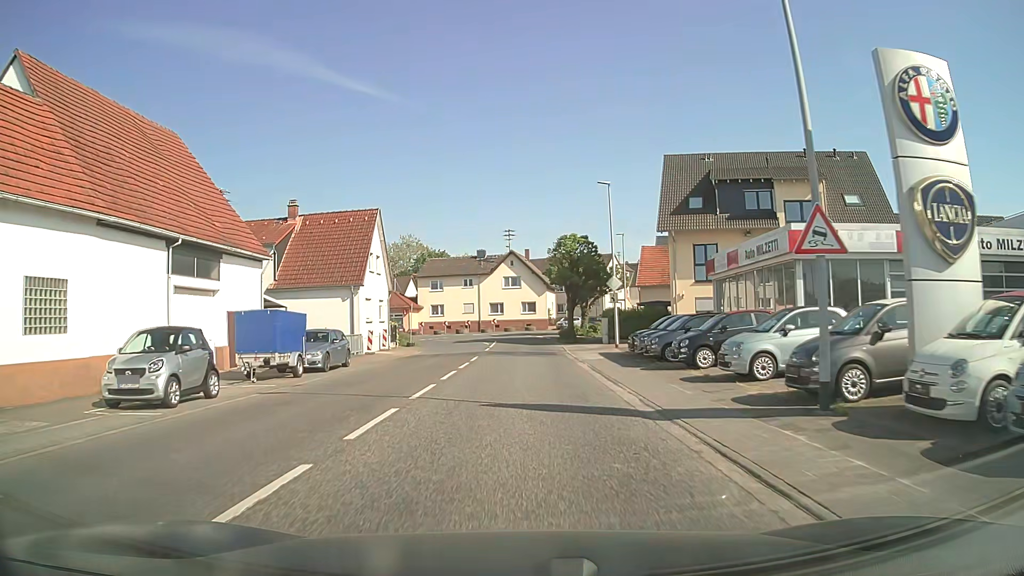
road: unclassified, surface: asphalt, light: Day
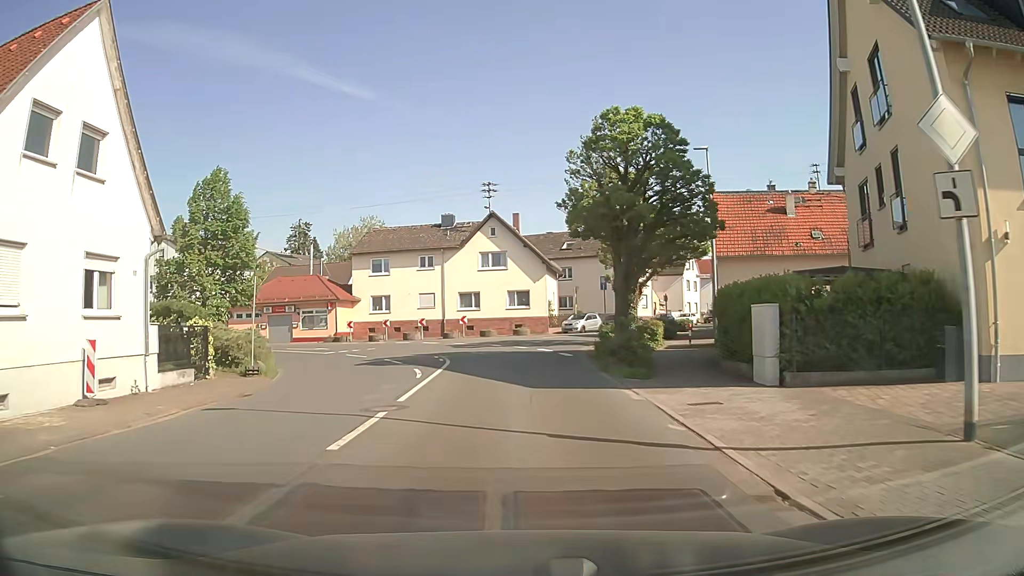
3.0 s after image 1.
(+0.2, +27.6) m; +2°
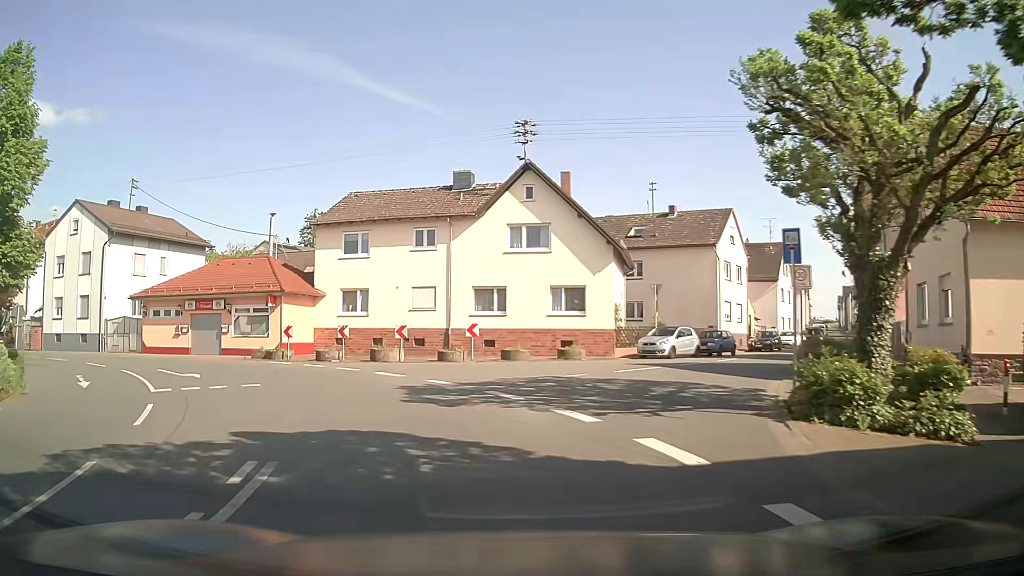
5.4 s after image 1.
(-0.1, +19.4) m; -3°
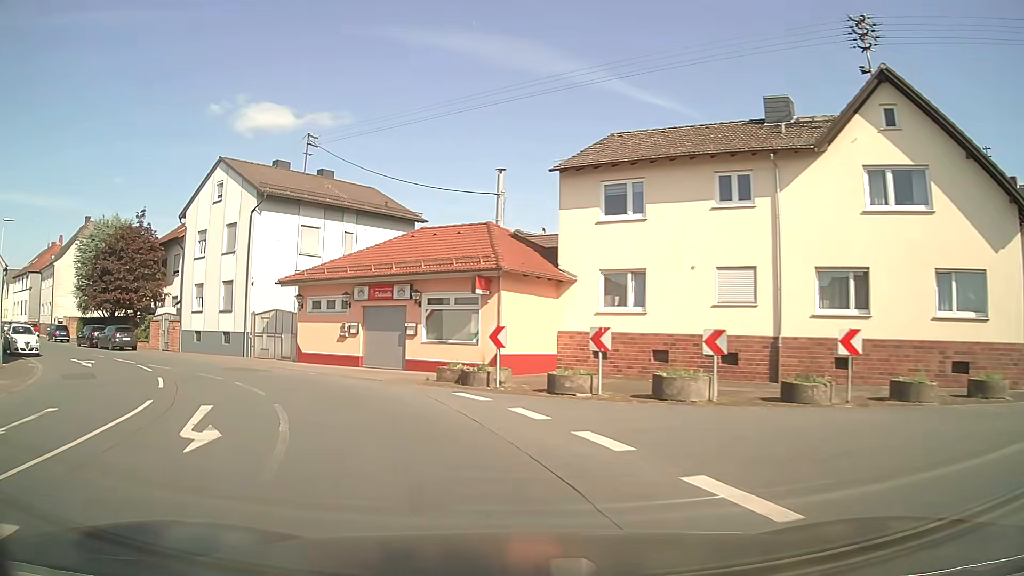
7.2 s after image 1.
(-2.5, +13.2) m; -23°
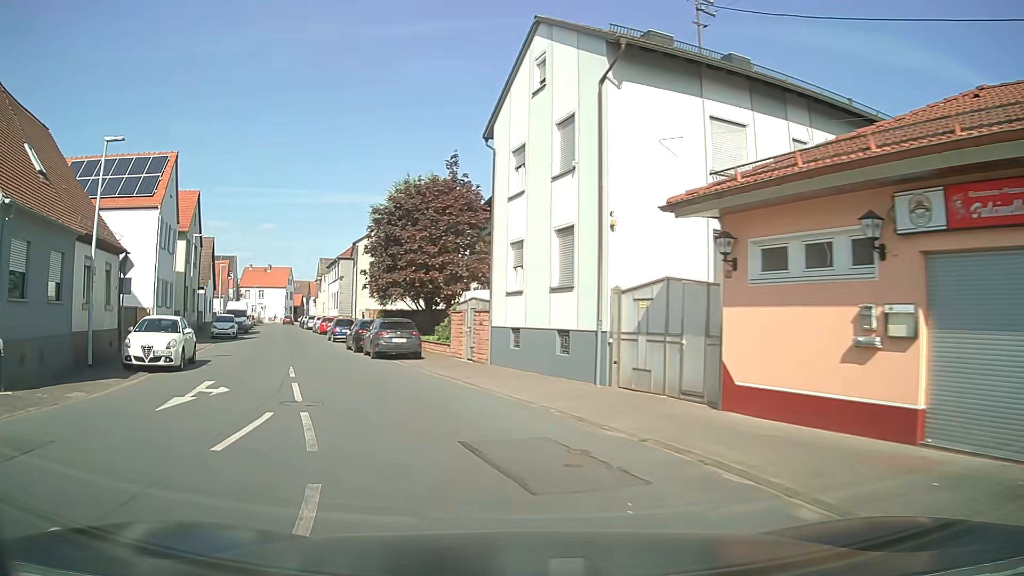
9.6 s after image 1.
(-4.8, +16.4) m; -34°
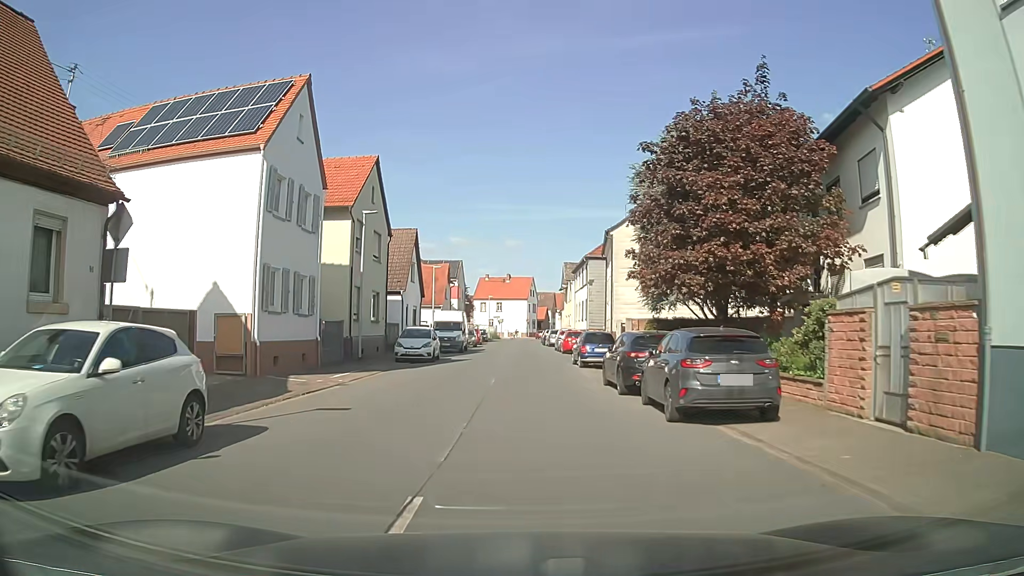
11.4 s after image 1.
(-3.0, +13.7) m; -23°
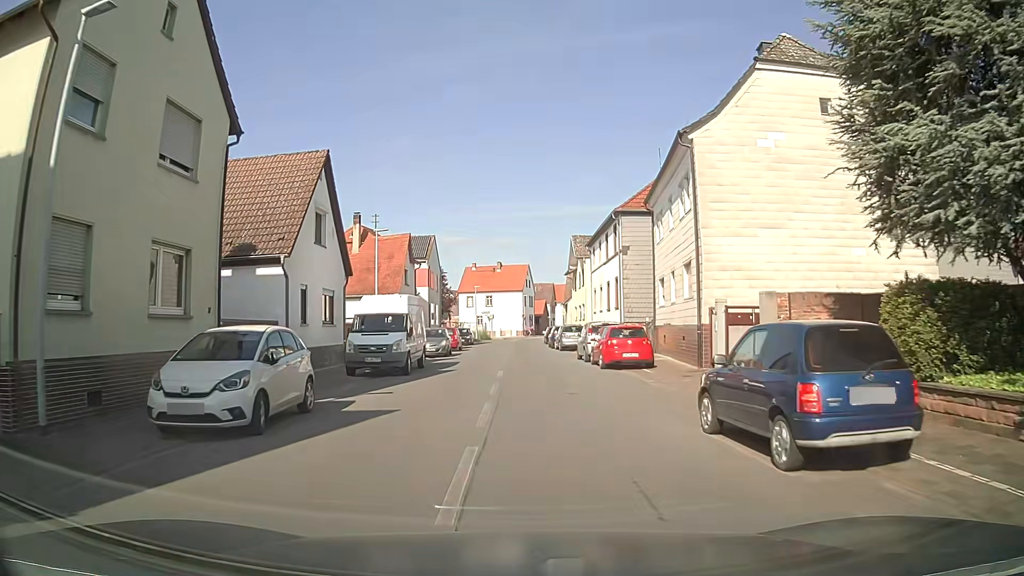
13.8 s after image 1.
(+0.3, +20.3) m; +2°
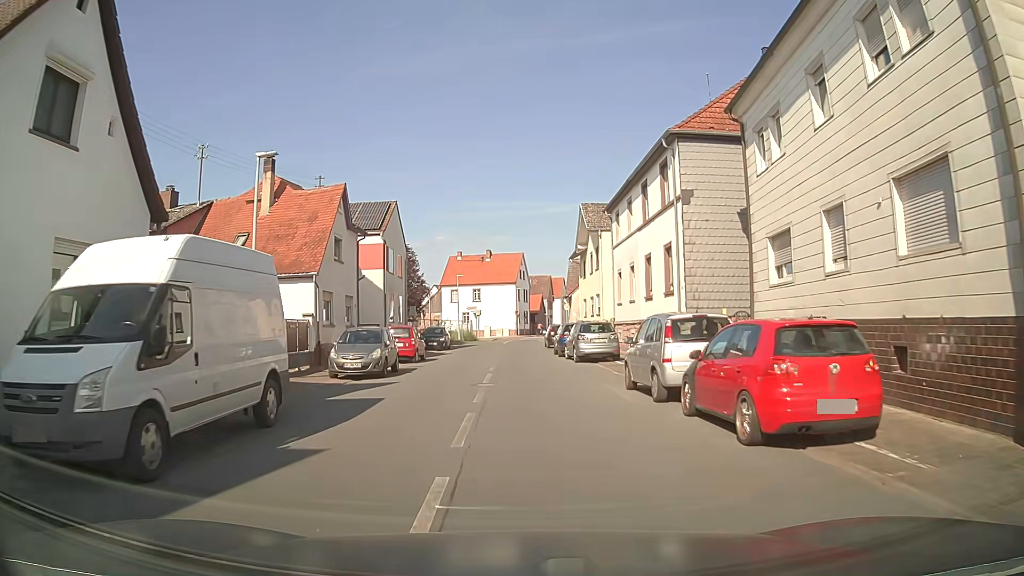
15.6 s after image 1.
(0.0, +15.0) m; -1°
